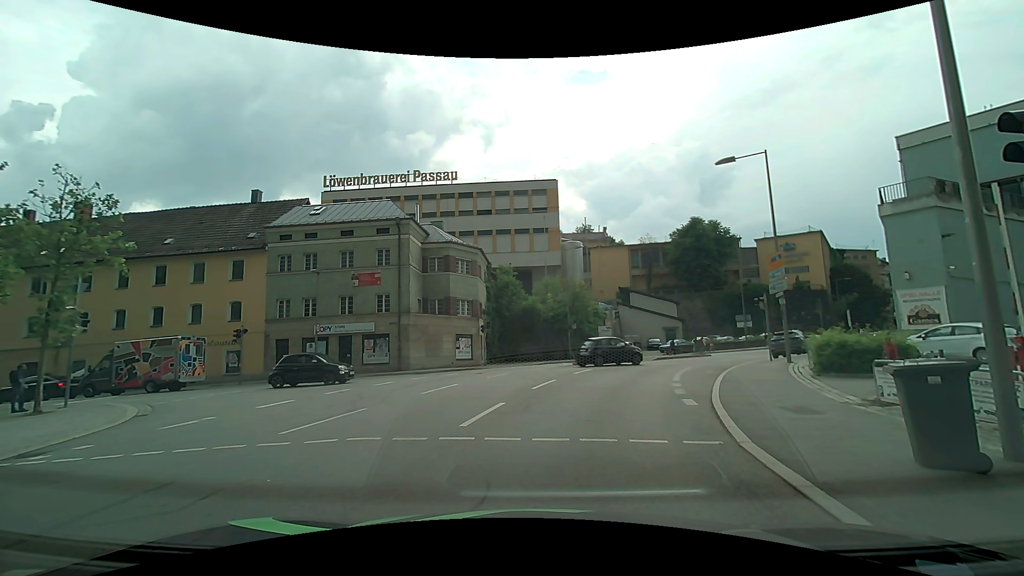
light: Day
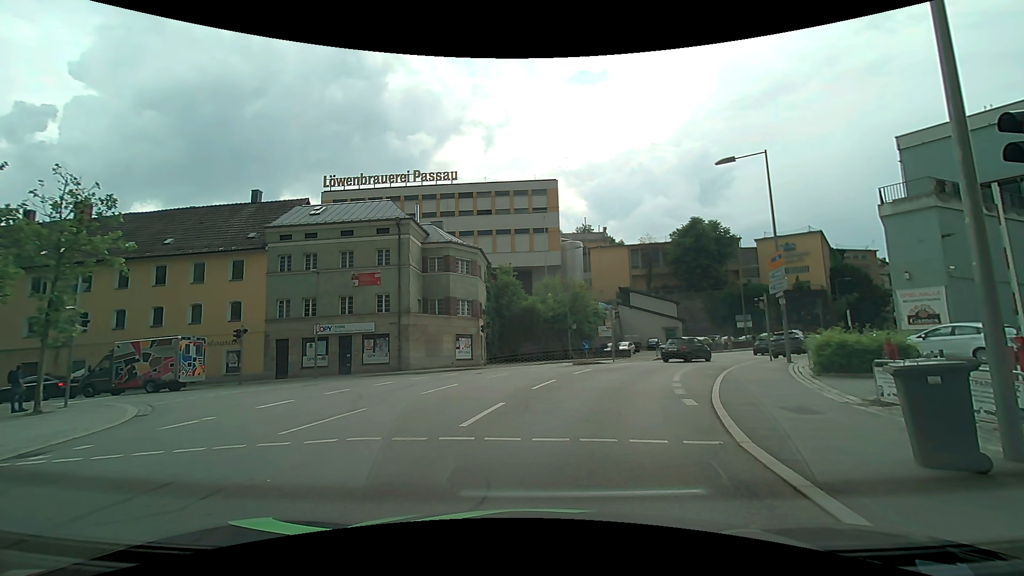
(0.0, 0.0) m; 0°
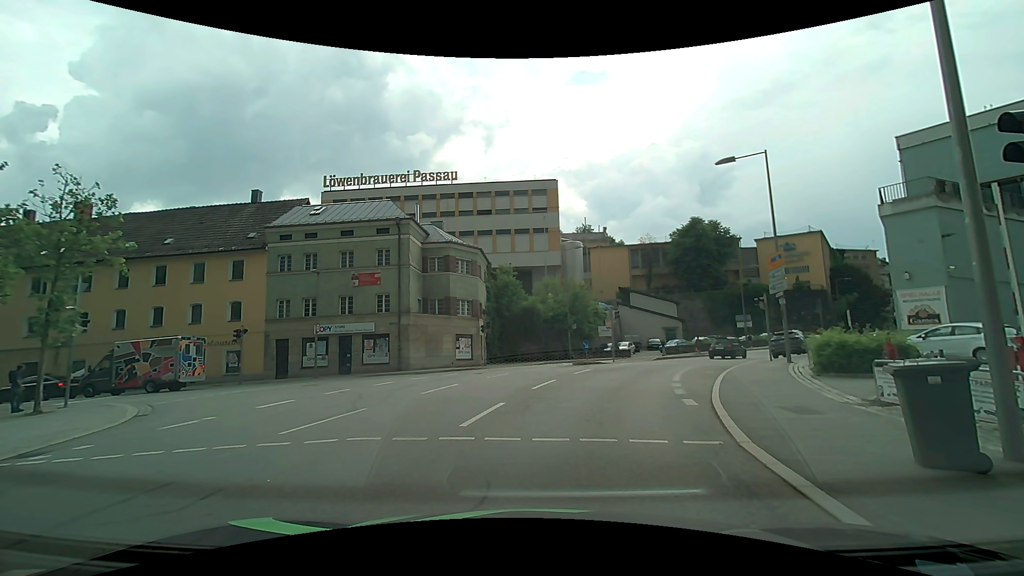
(0.0, 0.0) m; 0°
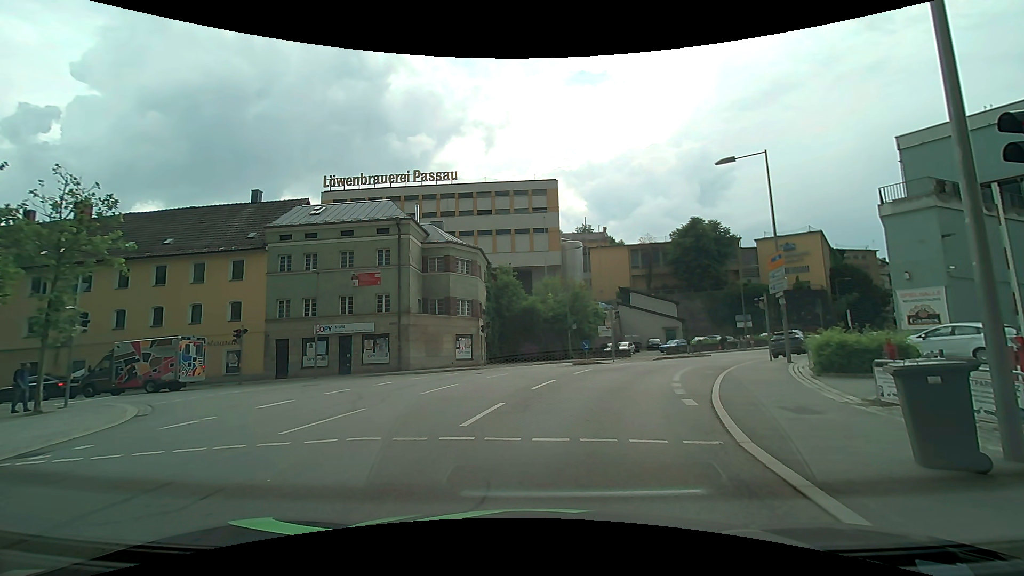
(0.0, 0.0) m; 0°
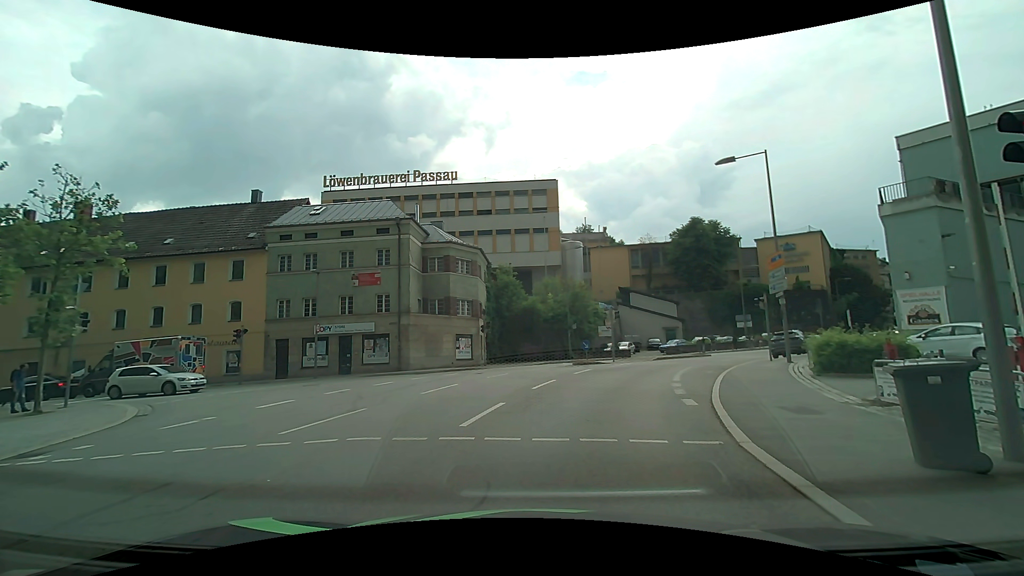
(0.0, 0.0) m; 0°
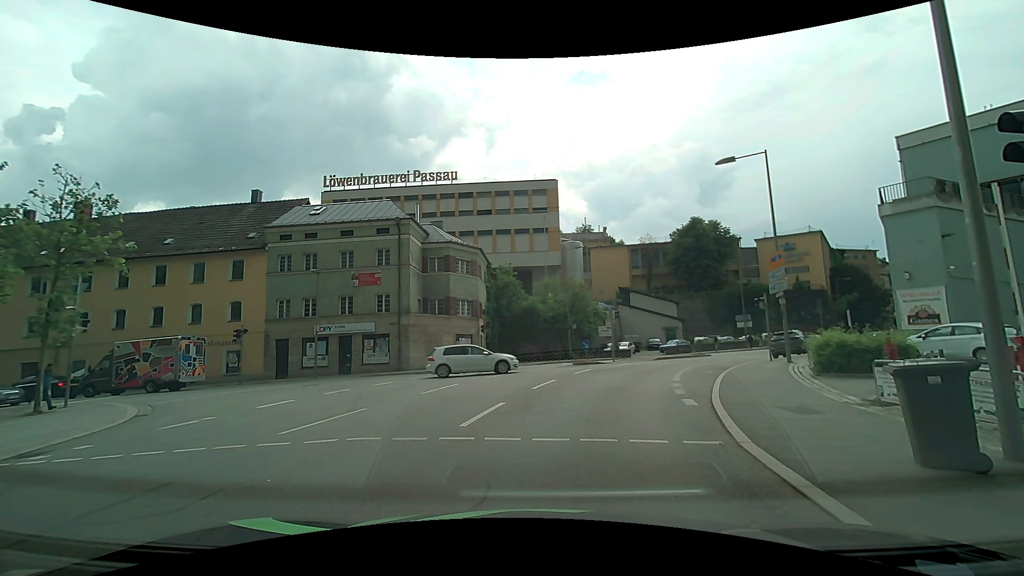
(0.0, 0.0) m; 0°
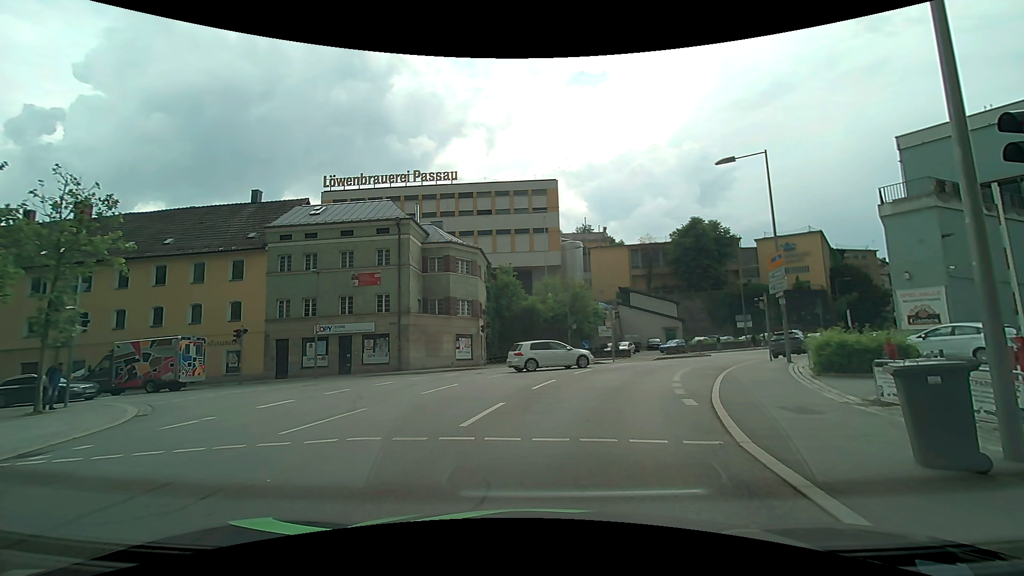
(0.0, 0.0) m; 0°
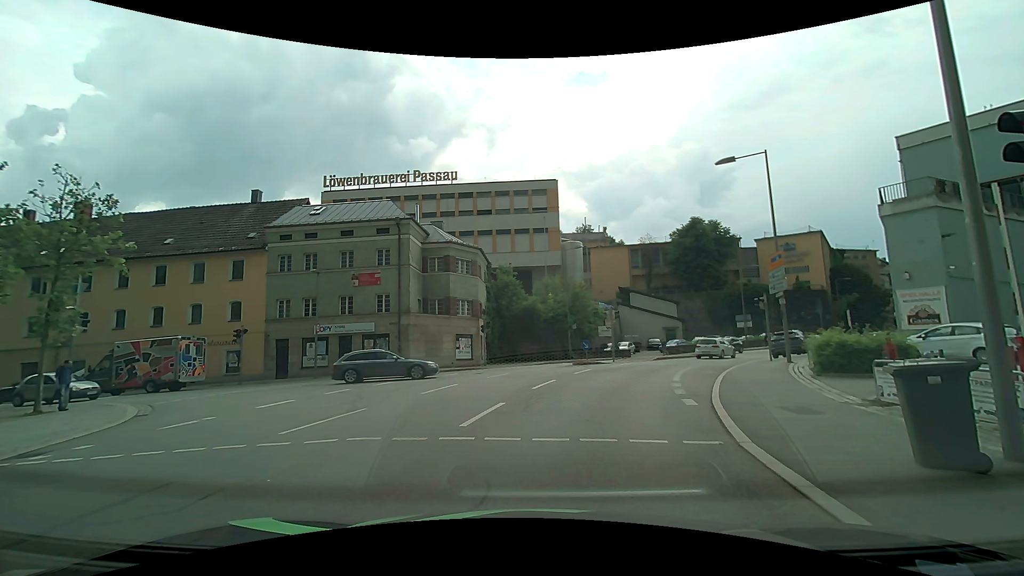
(0.0, 0.0) m; 0°
(0, +10) (+2, +20) (+6, +29) (+11, +38) (+17, +46) (+24, +53) (+30, +61) (+37, +68) (+45, +75) (+52, +81) m
